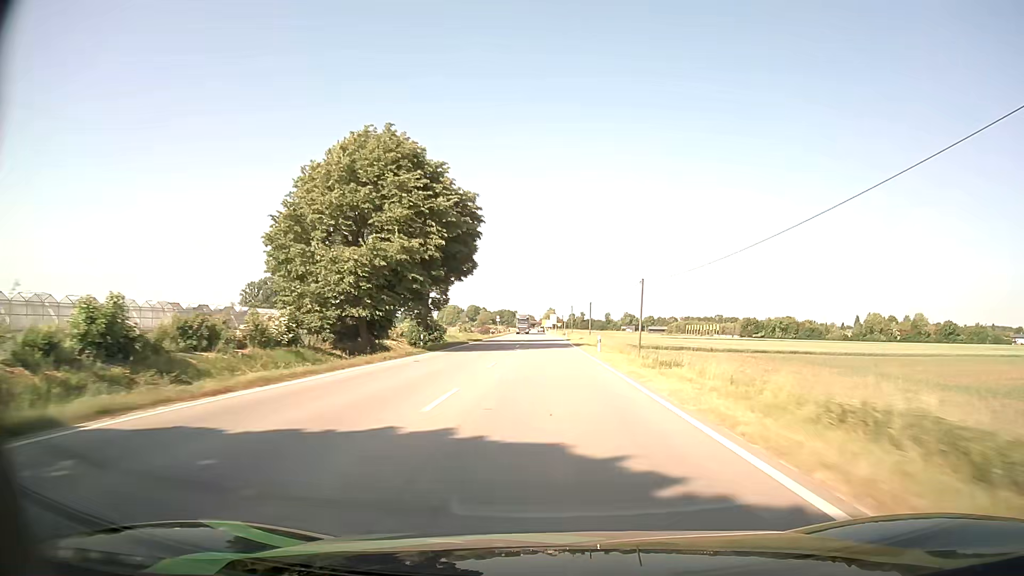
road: primary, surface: asphalt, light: Day
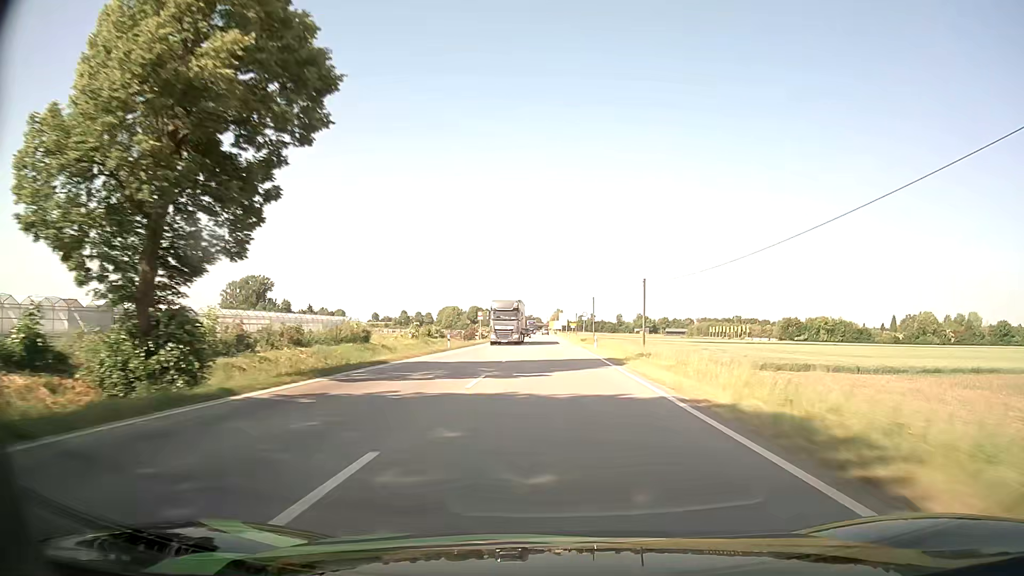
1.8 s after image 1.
(-0.3, +43.6) m; -1°
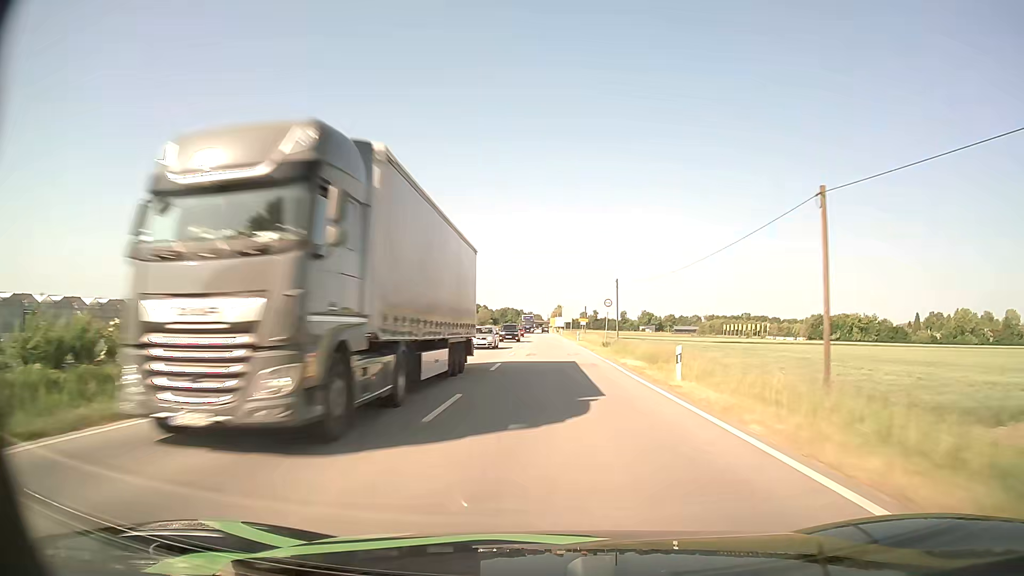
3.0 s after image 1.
(0.0, +29.3) m; 0°
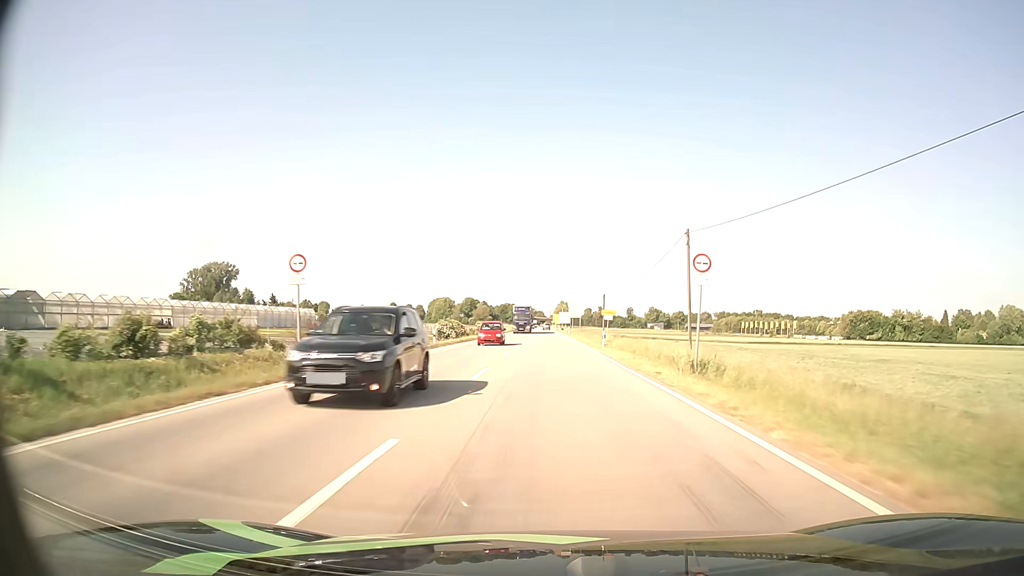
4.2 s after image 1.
(0.0, +29.5) m; 0°
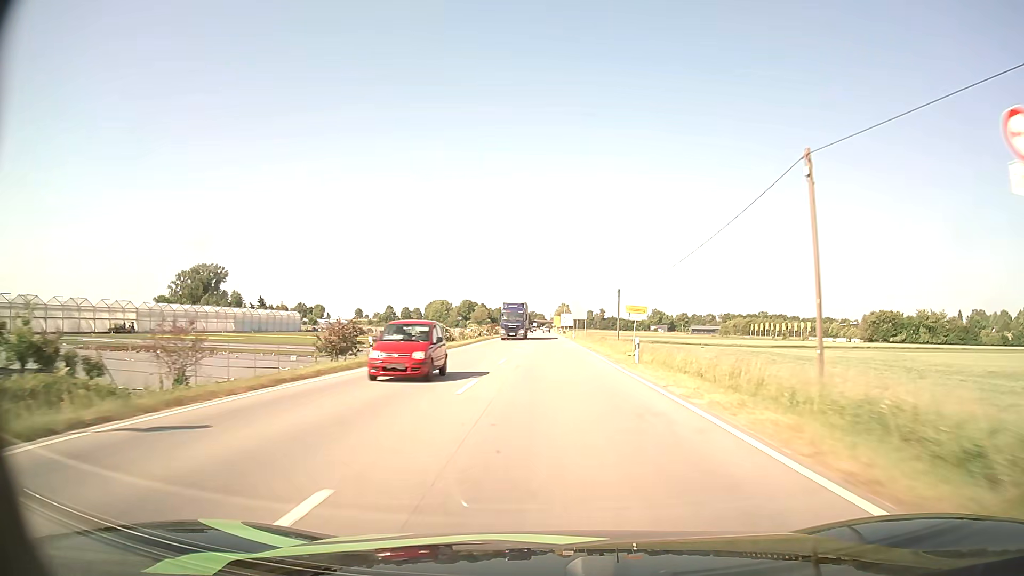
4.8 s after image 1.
(0.0, +14.7) m; 0°
(0, +10) (0, +20) (0, +30) (0, +40) (0, +50) (0, +60) (0, +70) (0, +80) (0, +90) (-1, +100) m
